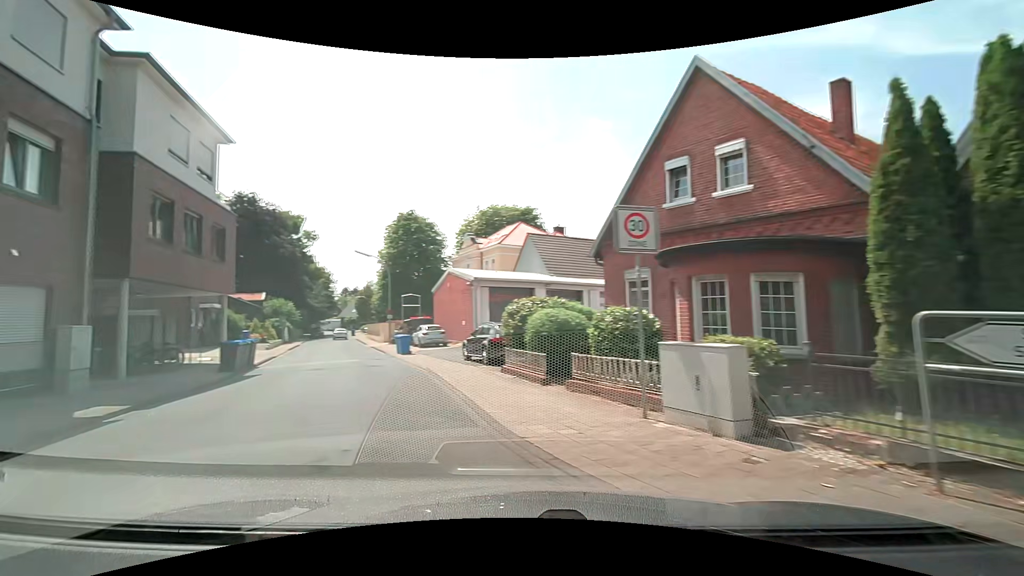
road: residential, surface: asphalt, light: Day
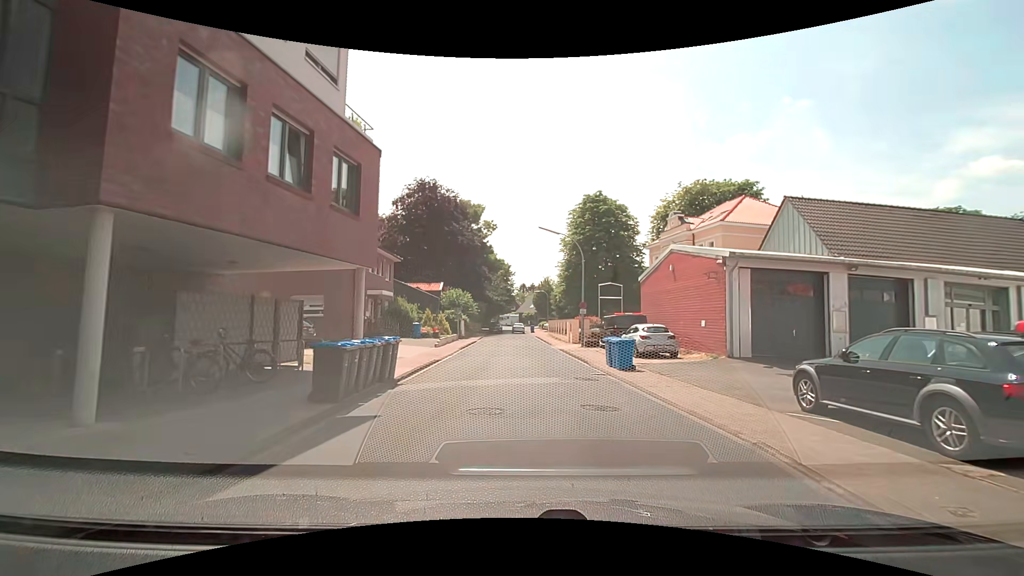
(-3.5, +10.4) m; -21°
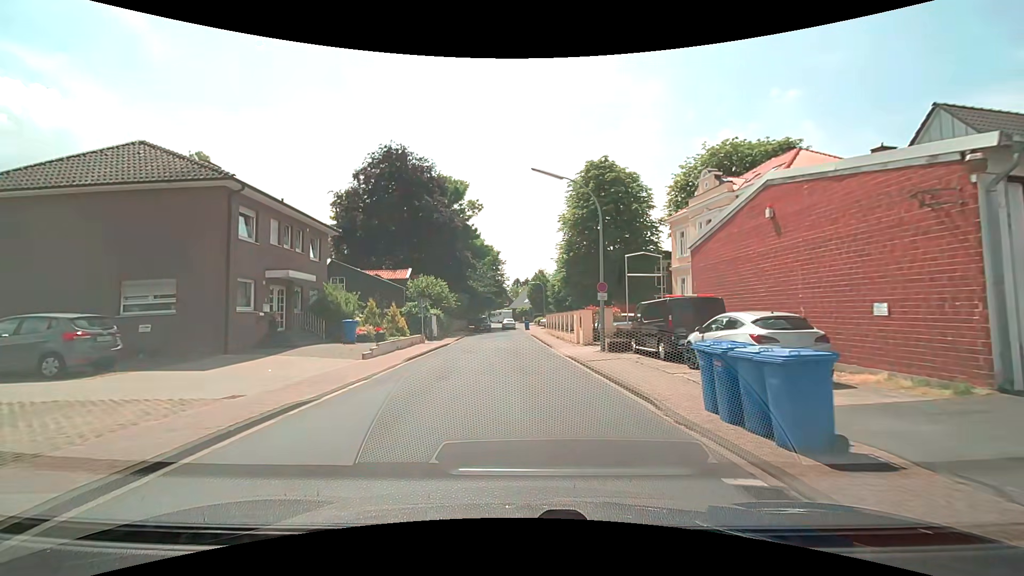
(+0.4, +12.0) m; +1°
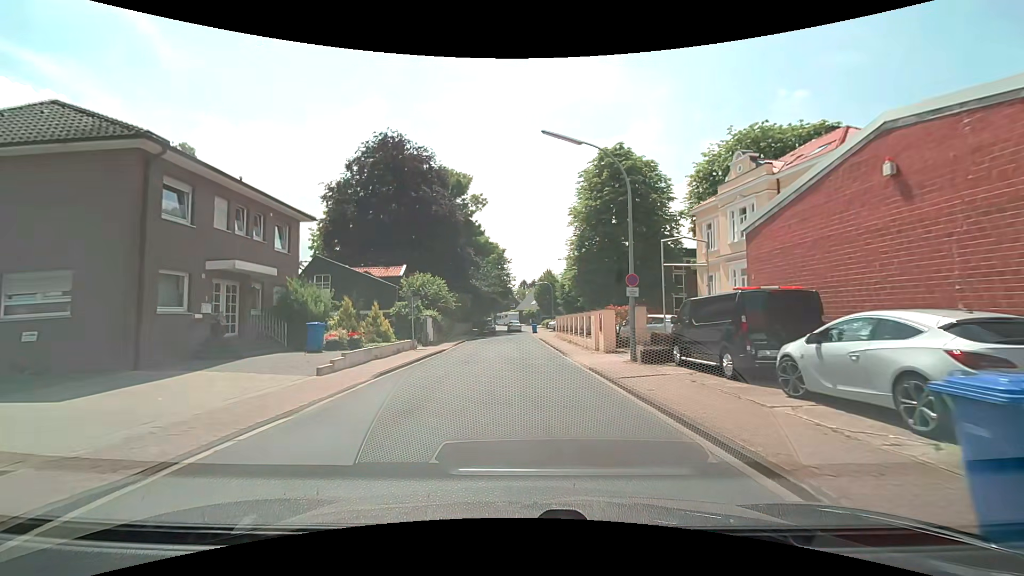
(0.0, +4.6) m; 0°
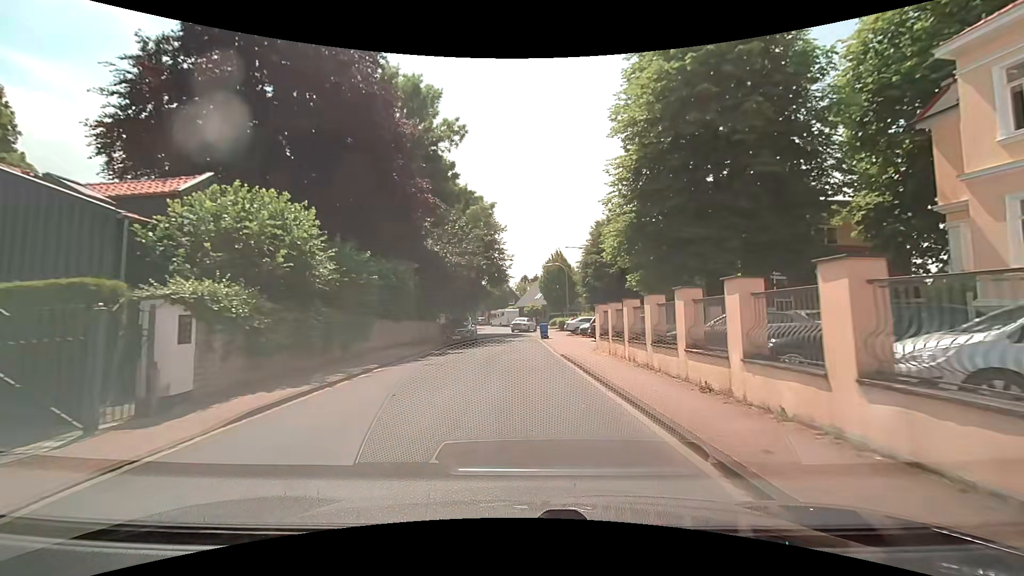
(-0.3, +24.5) m; -1°
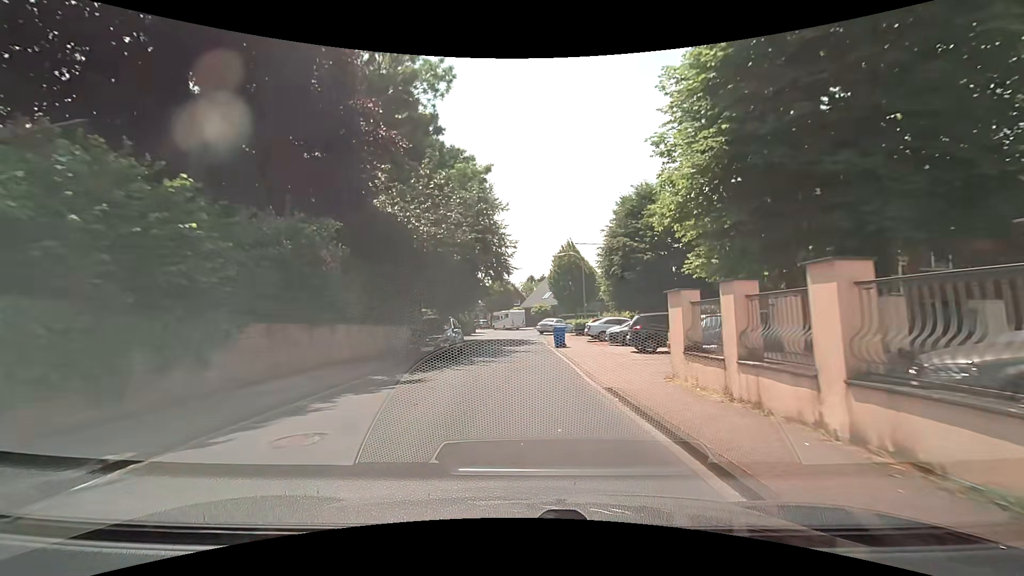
(+0.1, +10.0) m; 0°
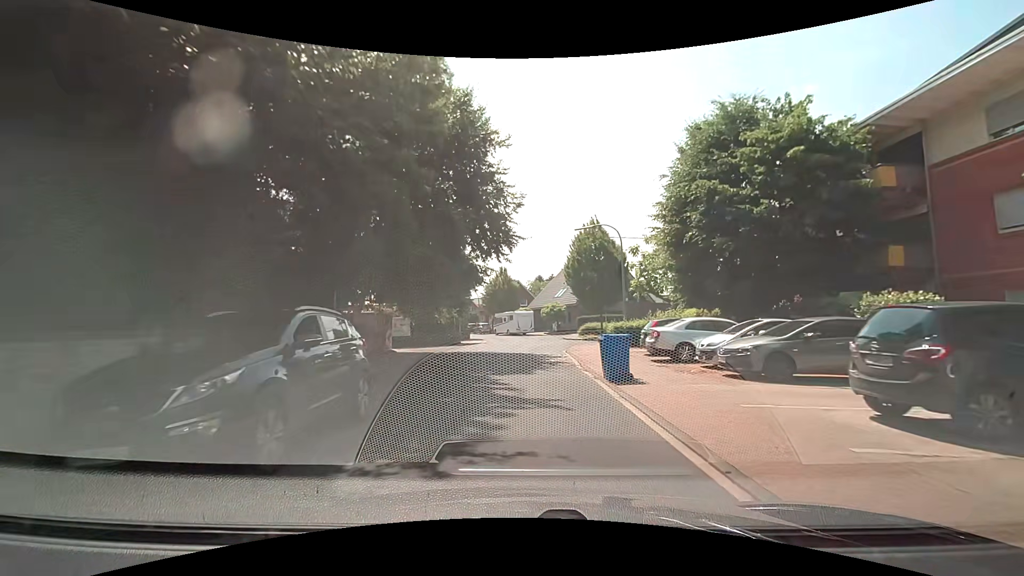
(-0.1, +14.2) m; -1°
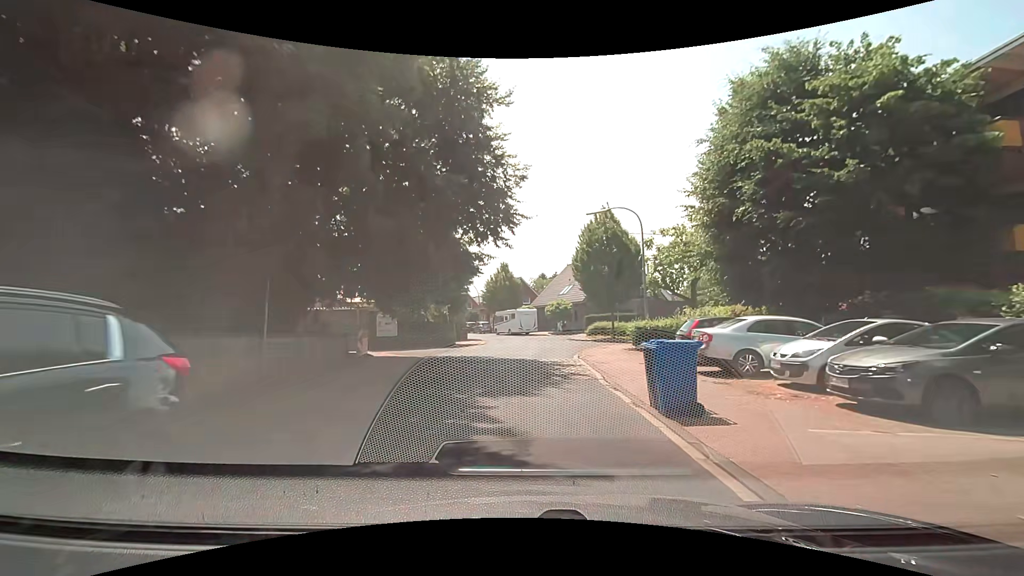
(0.0, +4.3) m; -1°
